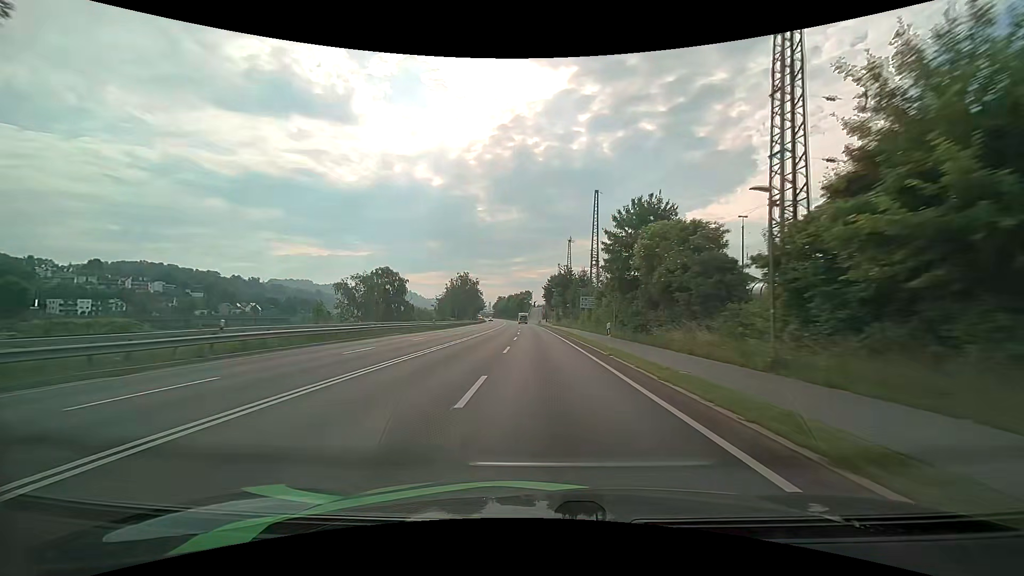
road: primary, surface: asphalt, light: Day
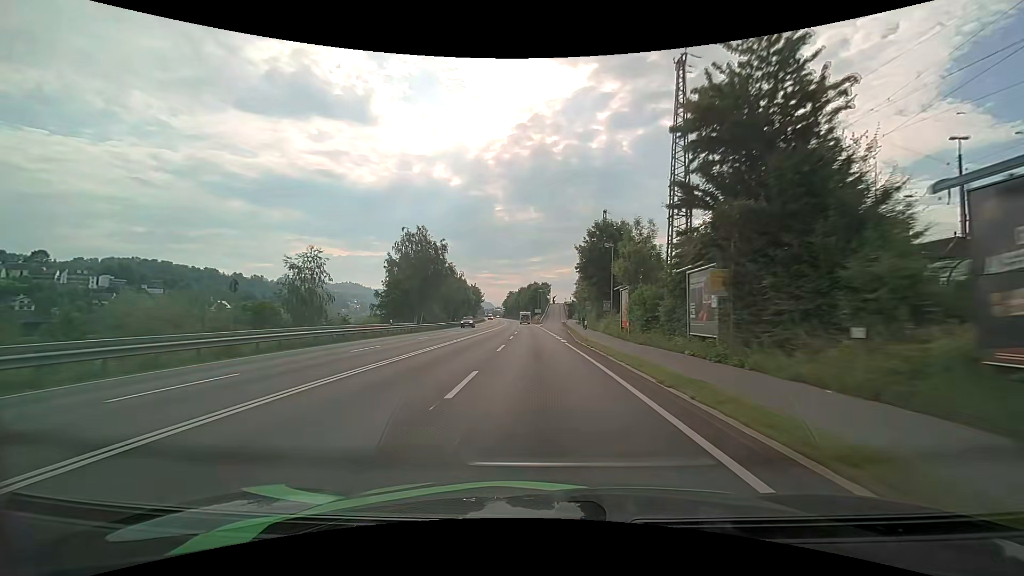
(-0.9, +71.6) m; -2°
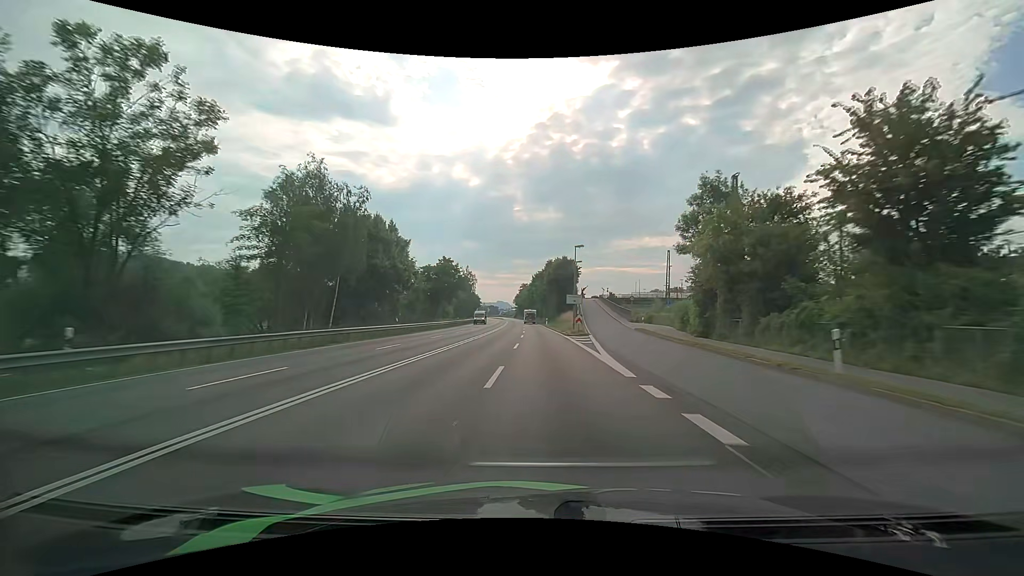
(-1.6, +71.1) m; -2°
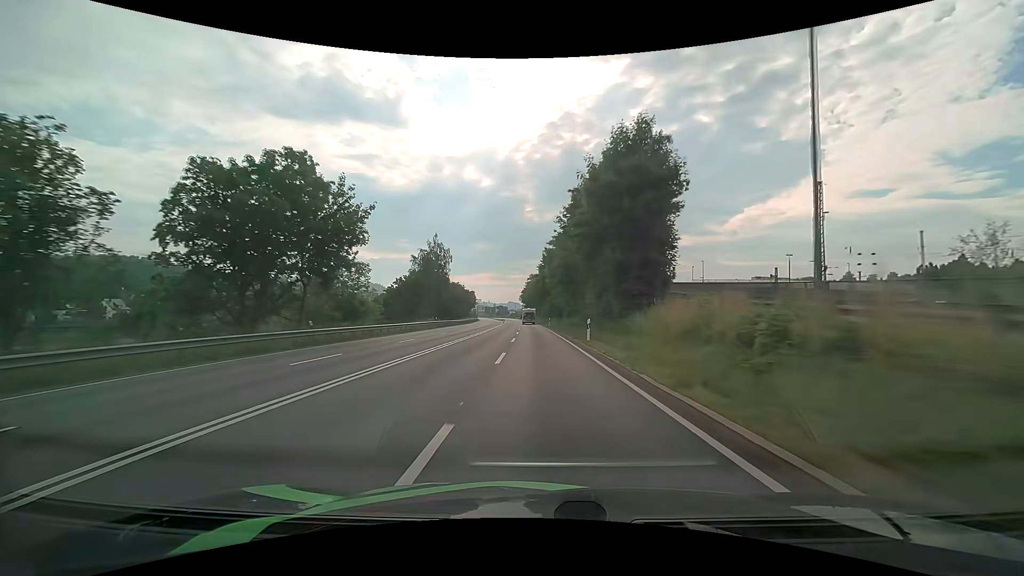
(-0.3, +55.5) m; -1°
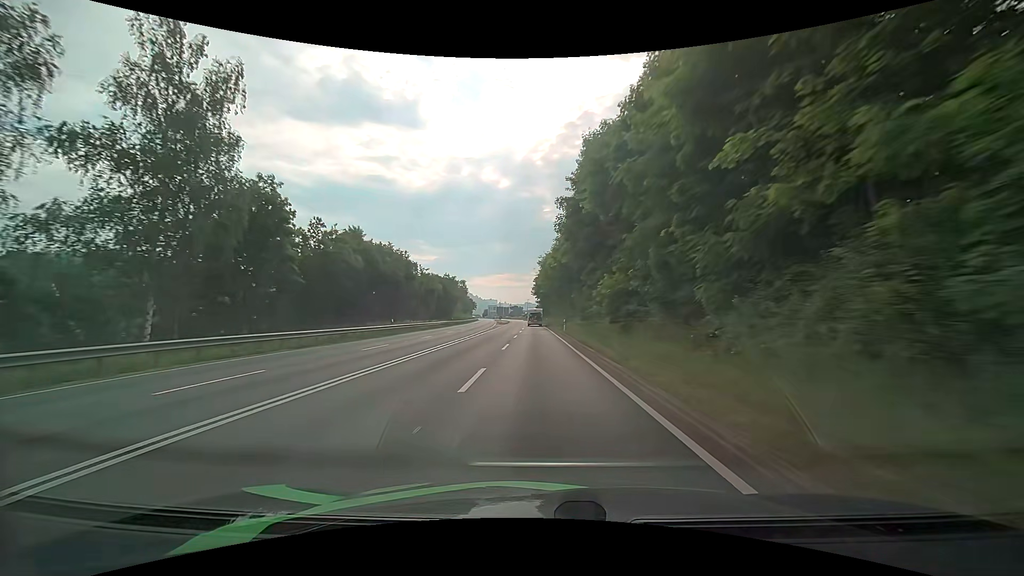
(-1.2, +65.4) m; -2°
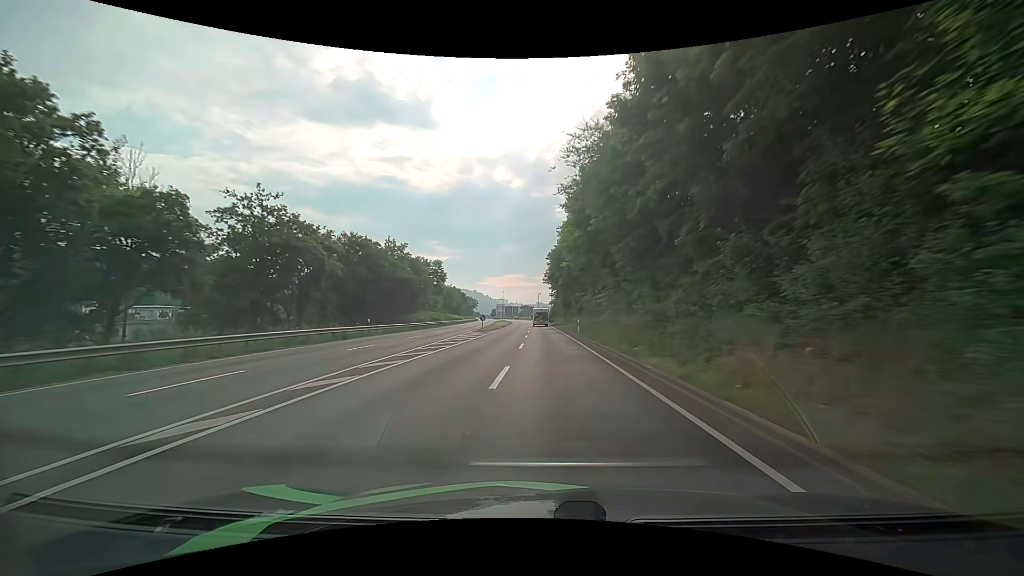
(-0.8, +48.3) m; -2°
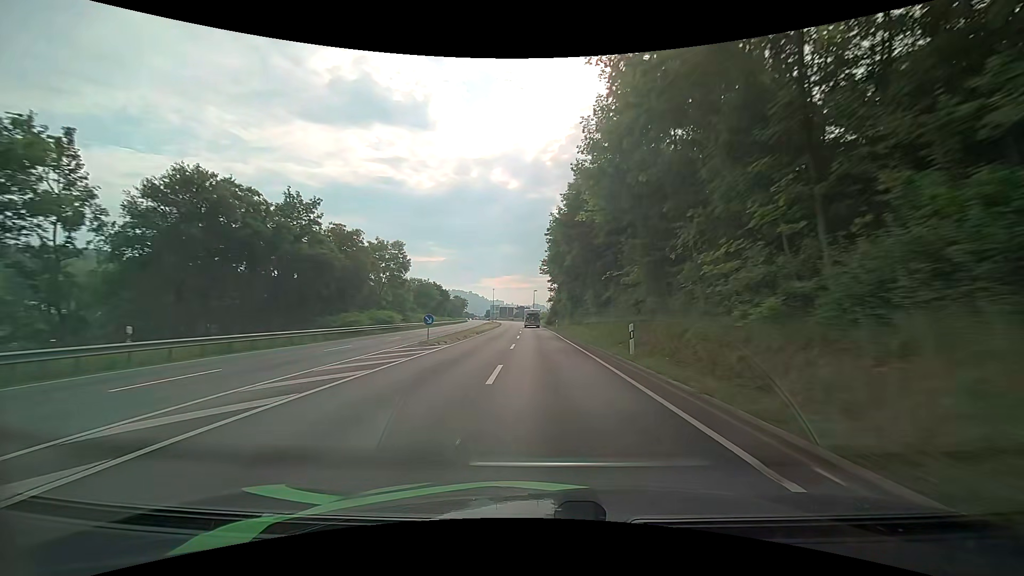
(+0.2, +23.2) m; +1°
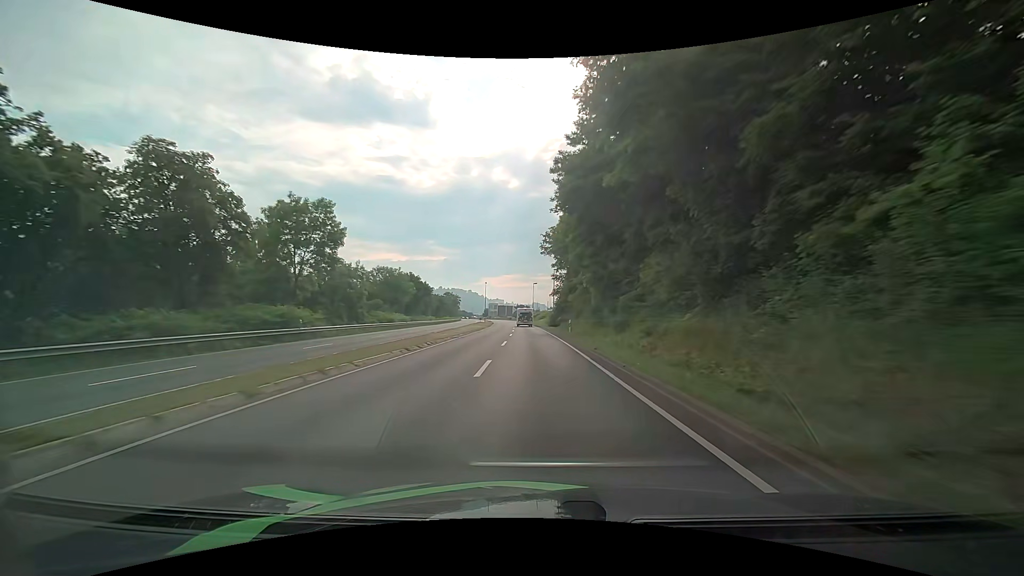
(0.0, +23.0) m; 0°
(0, +10) (0, +20) (0, +30) (-1, +40) (-1, +50) (-1, +60) (-2, +70) (-2, +80) (-3, +90) (-4, +100) m
